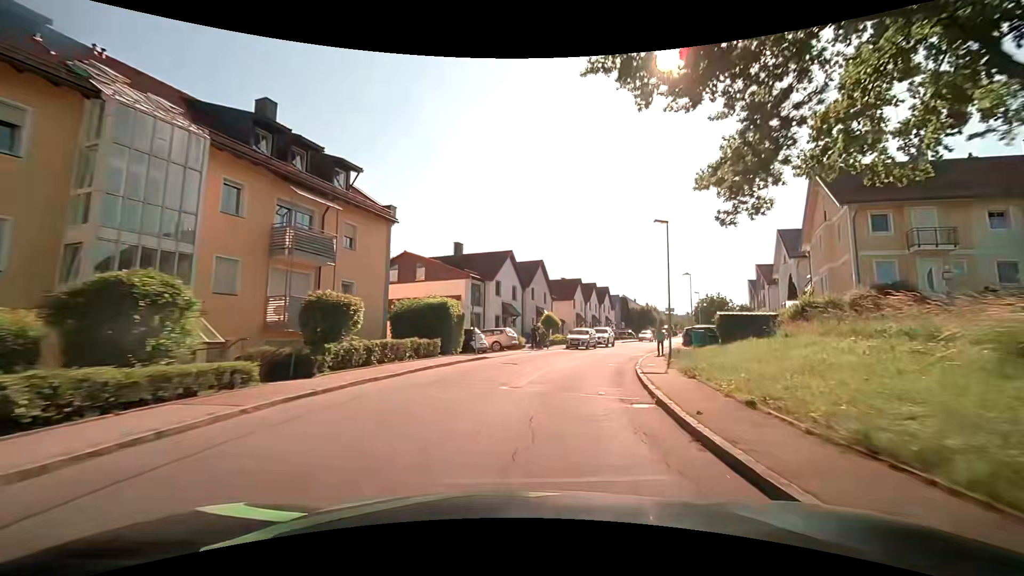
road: unclassified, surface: asphalt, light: Day
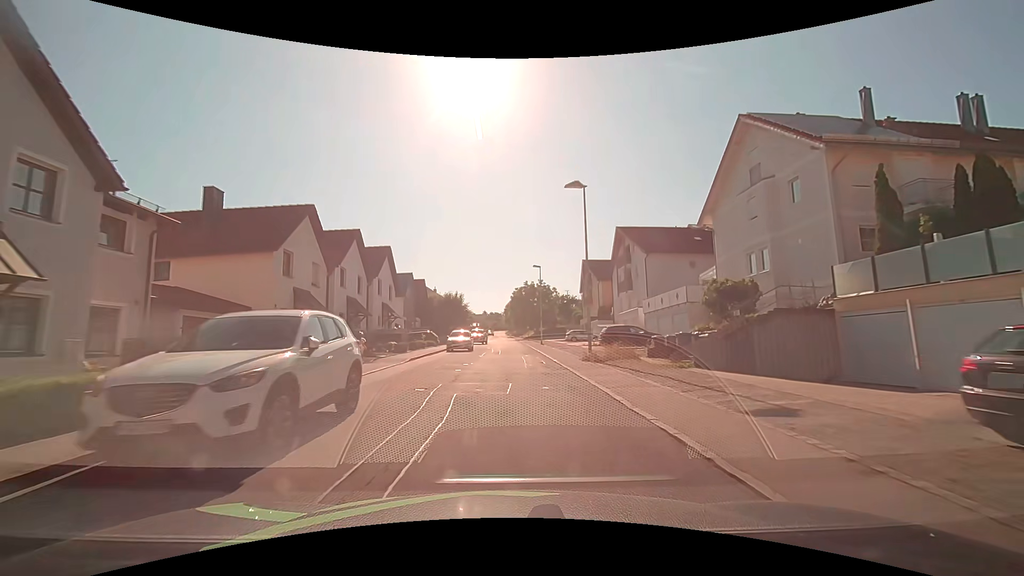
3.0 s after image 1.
(+8.0, +36.6) m; +22°
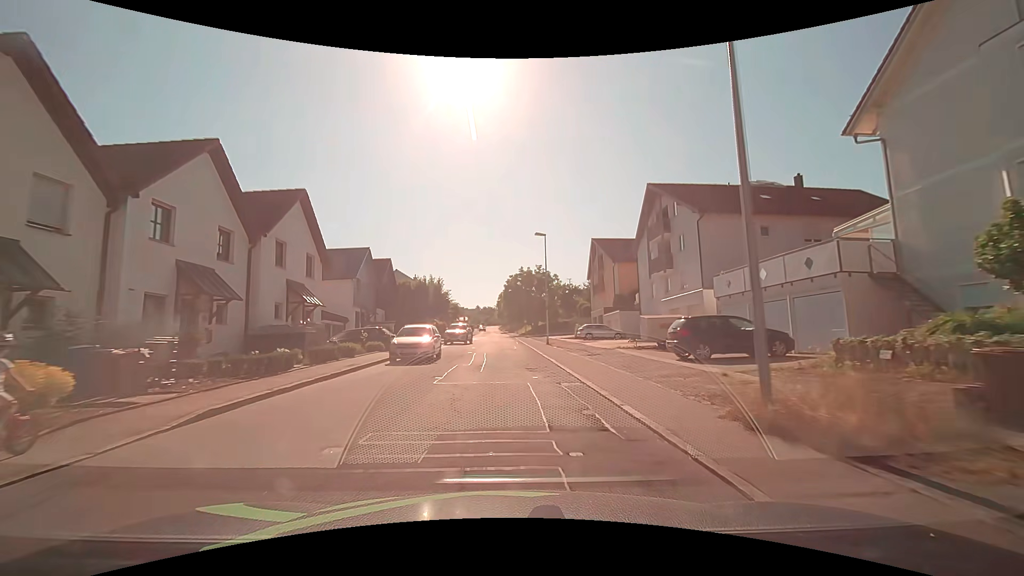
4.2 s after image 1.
(+0.2, +15.2) m; +1°
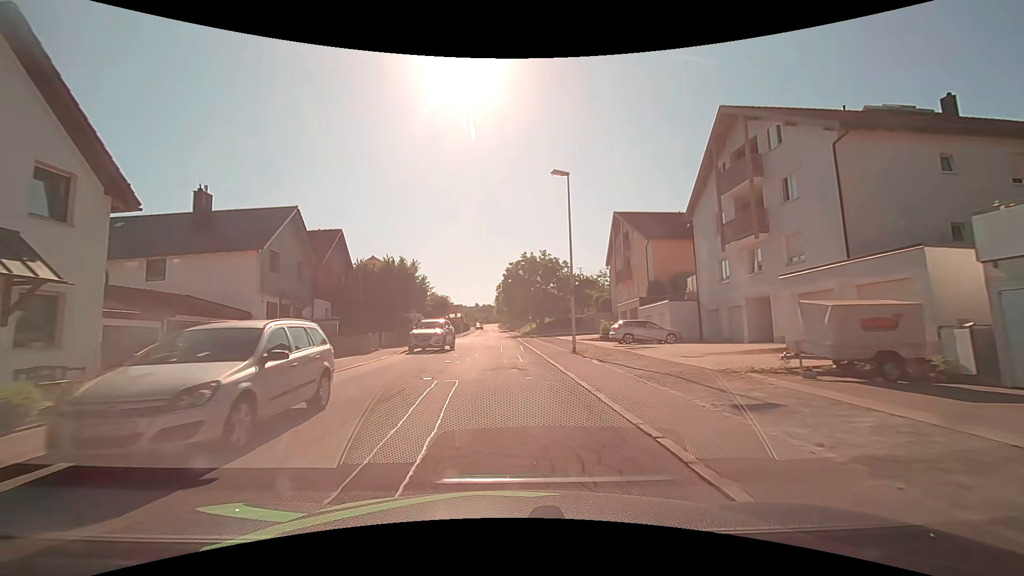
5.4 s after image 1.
(0.0, +14.1) m; 0°
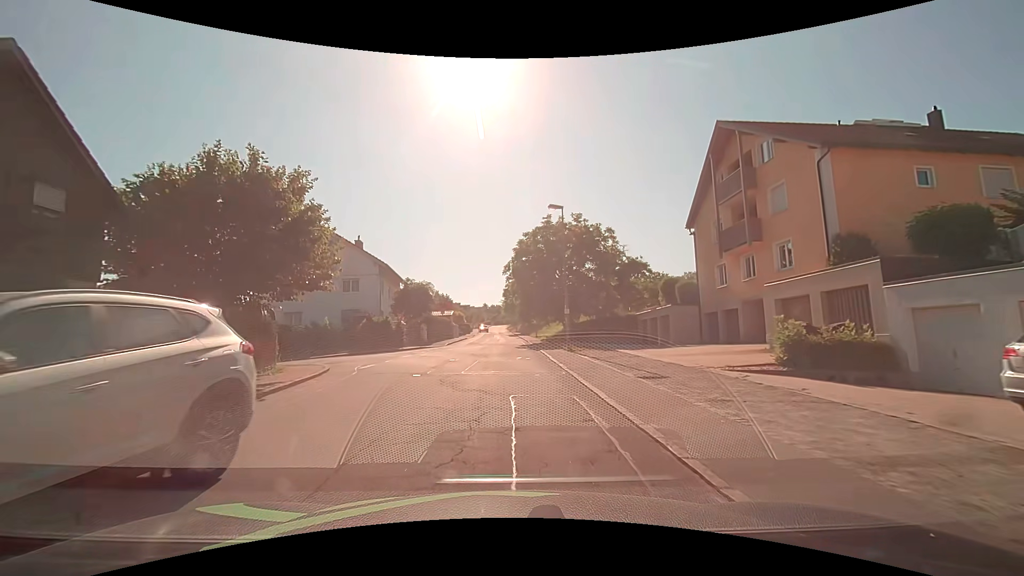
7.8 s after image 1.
(-0.3, +23.7) m; -2°
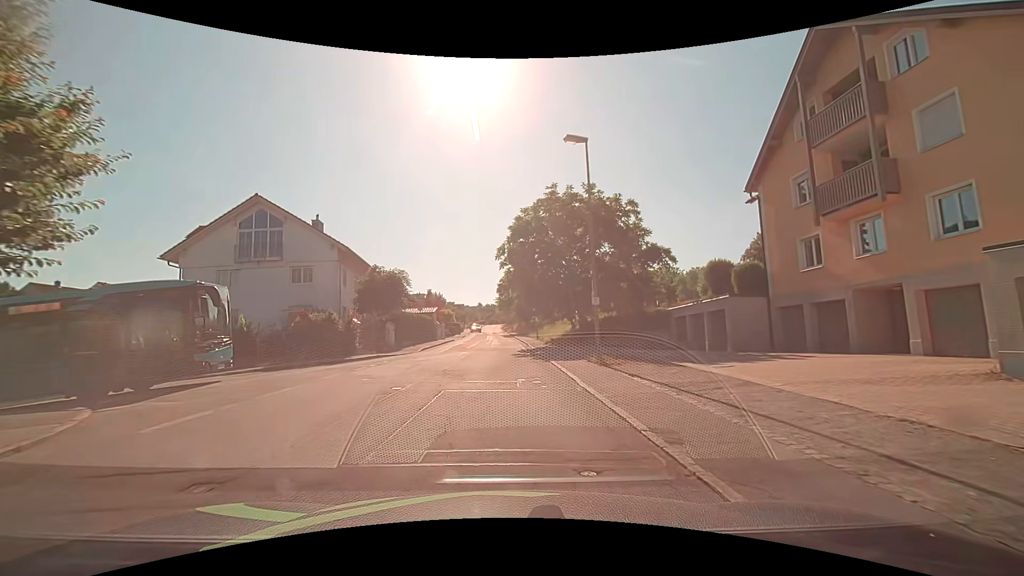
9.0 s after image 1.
(+0.2, +9.6) m; +1°
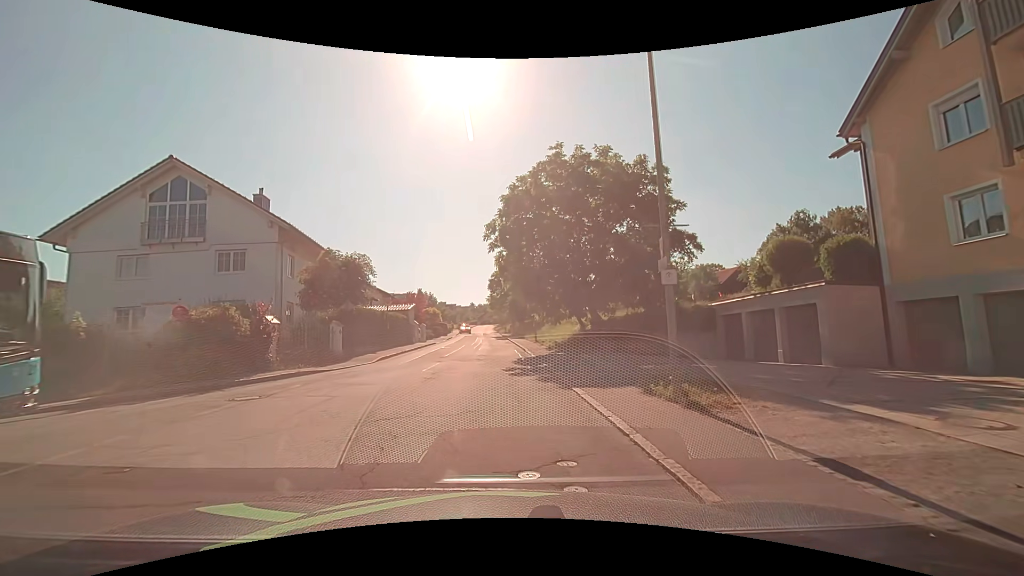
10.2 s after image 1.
(+0.1, +7.9) m; +1°
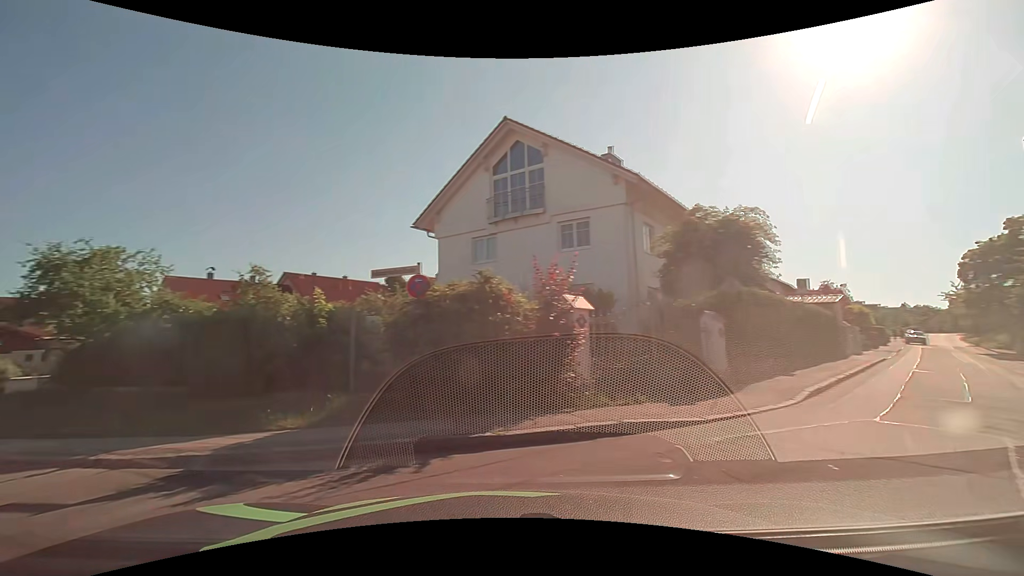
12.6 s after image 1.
(-1.6, +10.0) m; -42°
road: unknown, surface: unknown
(-6, +7) (-15, +12) (-24, +16) (-34, +18) (-44, +19) (-54, +19) (-64, +18) (-74, +18) (-84, +18) (-94, +19) m
